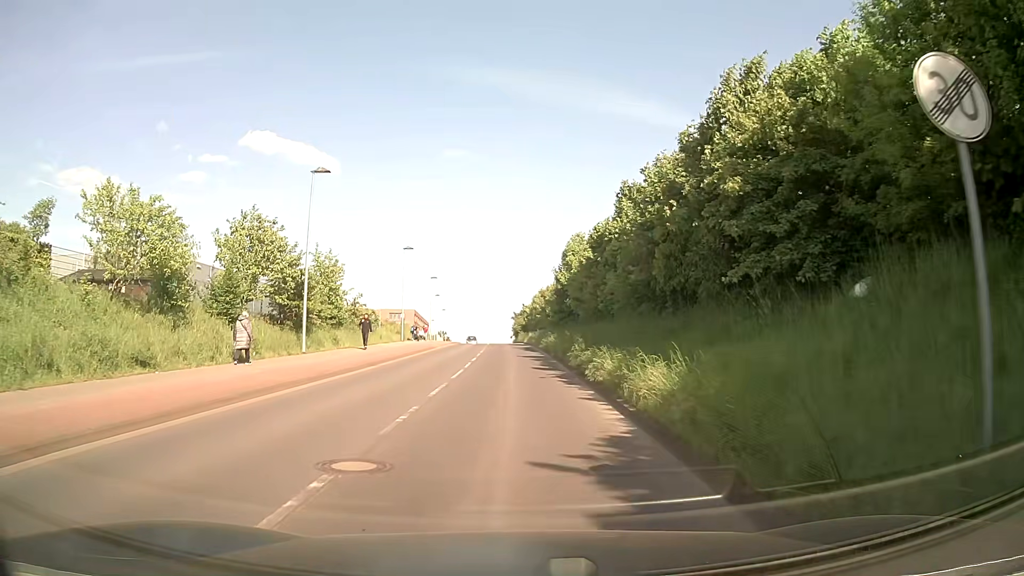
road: tertiary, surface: asphalt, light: Day
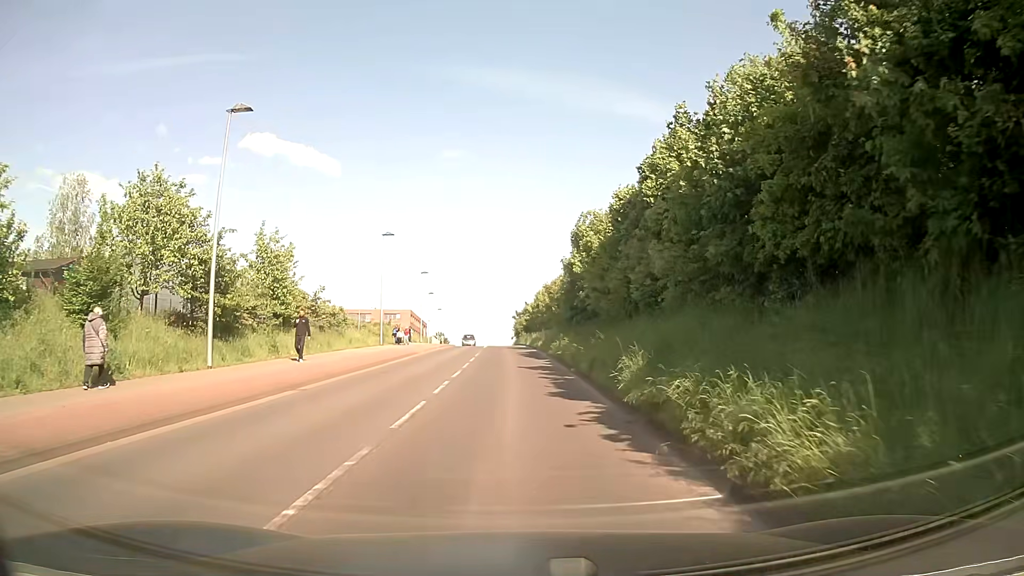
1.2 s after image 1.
(0.0, +8.9) m; -1°
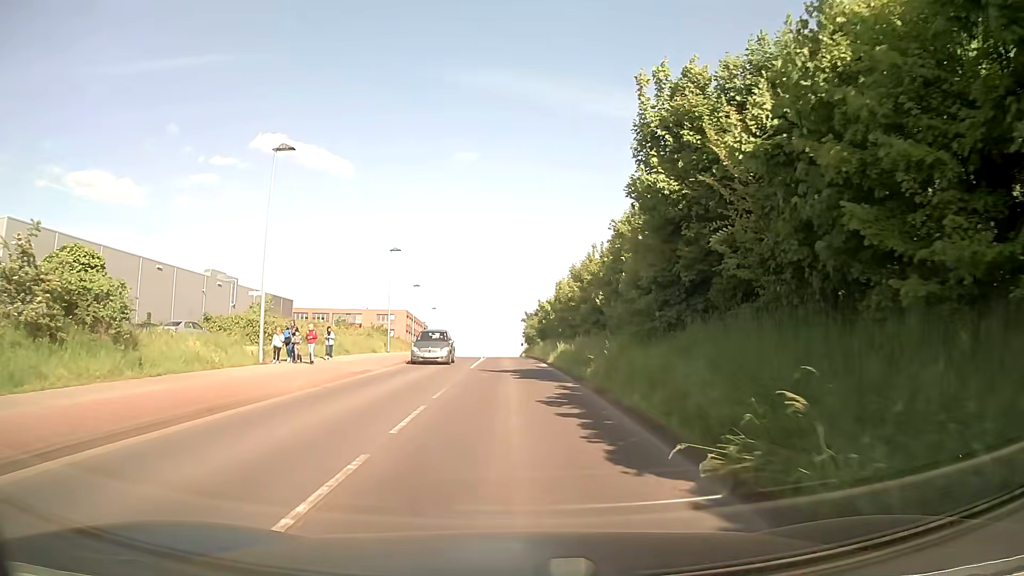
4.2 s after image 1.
(0.0, +23.4) m; -1°
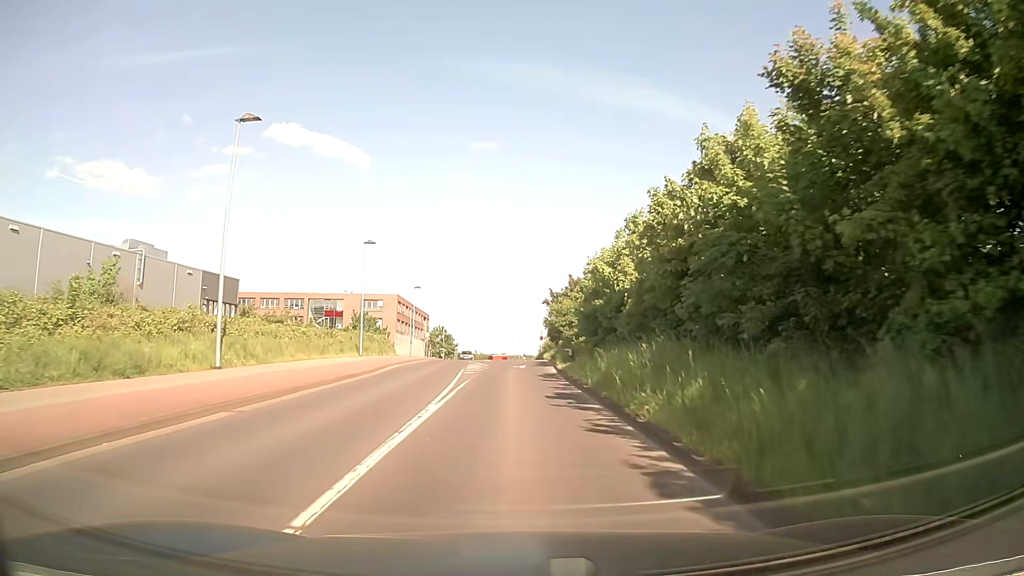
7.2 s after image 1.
(-0.1, +30.9) m; -1°
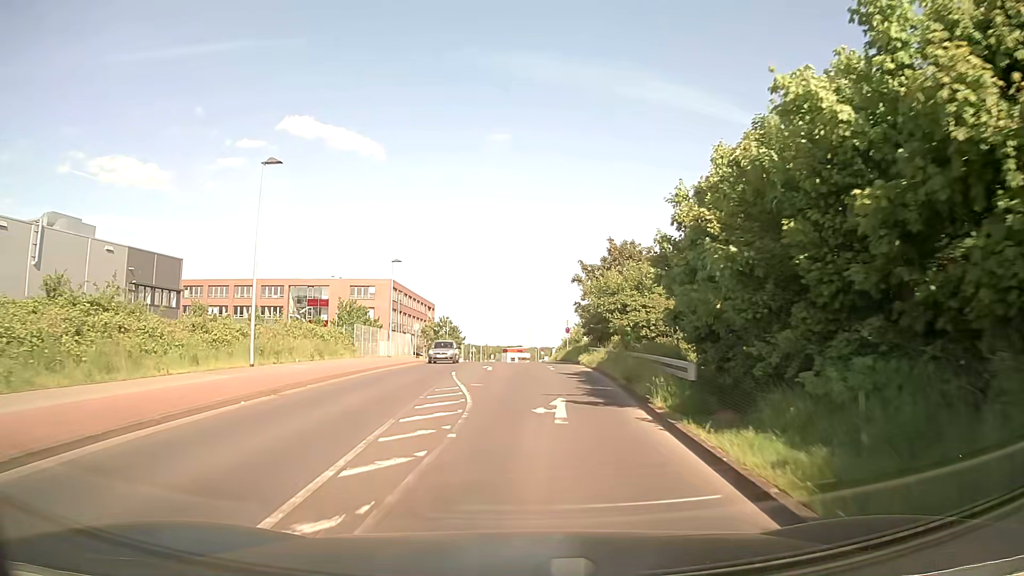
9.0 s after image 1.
(-0.2, +21.0) m; -1°
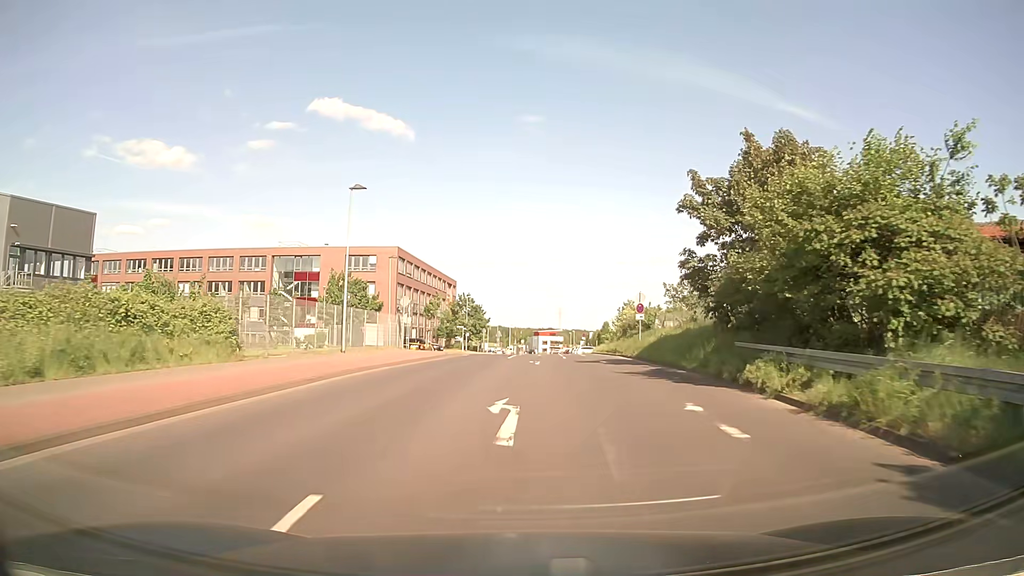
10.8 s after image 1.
(-0.7, +22.7) m; -3°
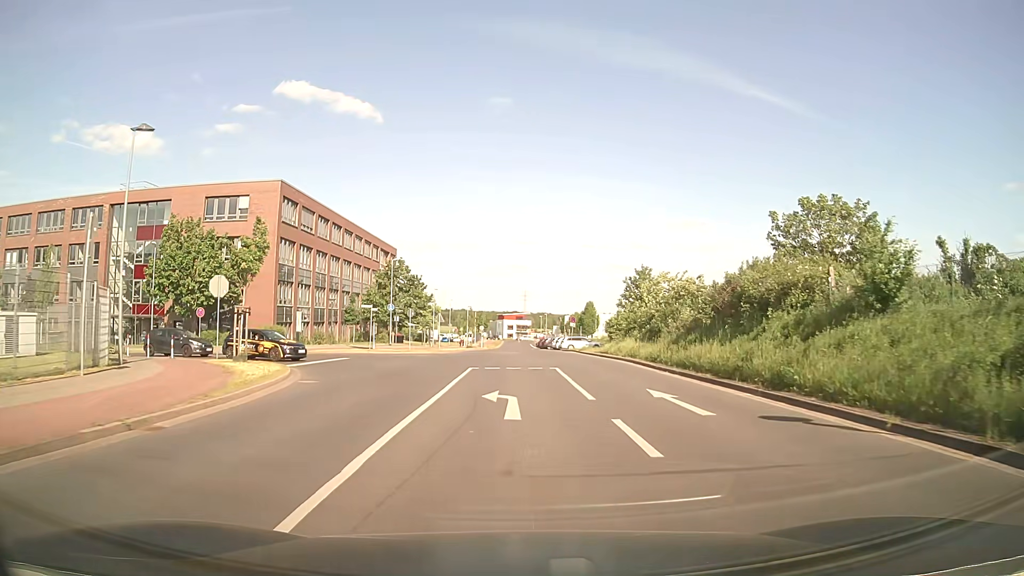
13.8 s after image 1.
(+1.1, +34.4) m; +3°
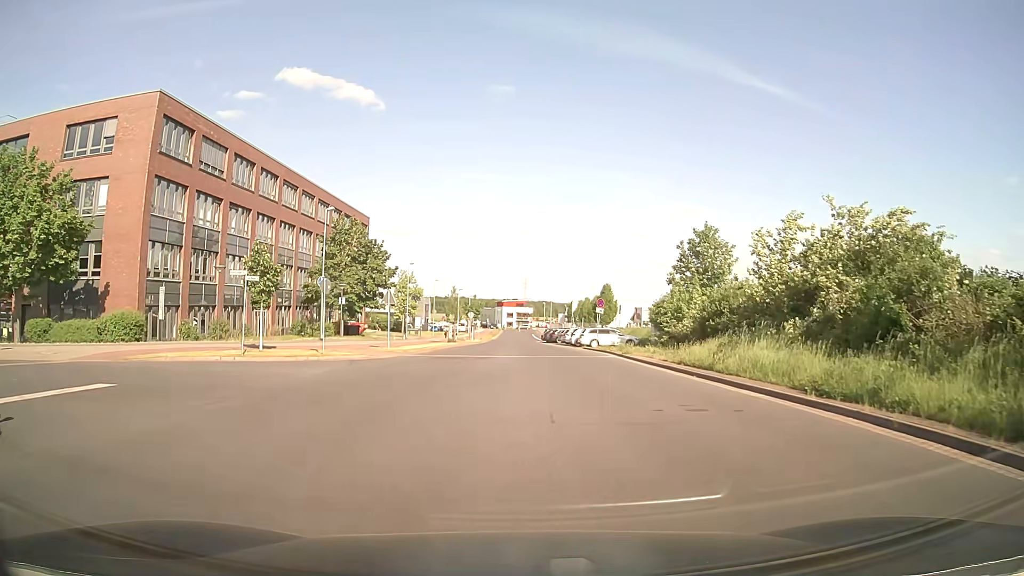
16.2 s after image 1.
(+0.1, +21.2) m; 0°
(-1, +10) (-7, +17) (-17, +18) (-27, +18) (-37, +17) (-47, +17) (-57, +17) (-67, +17) (-77, +17) (-87, +17) m
